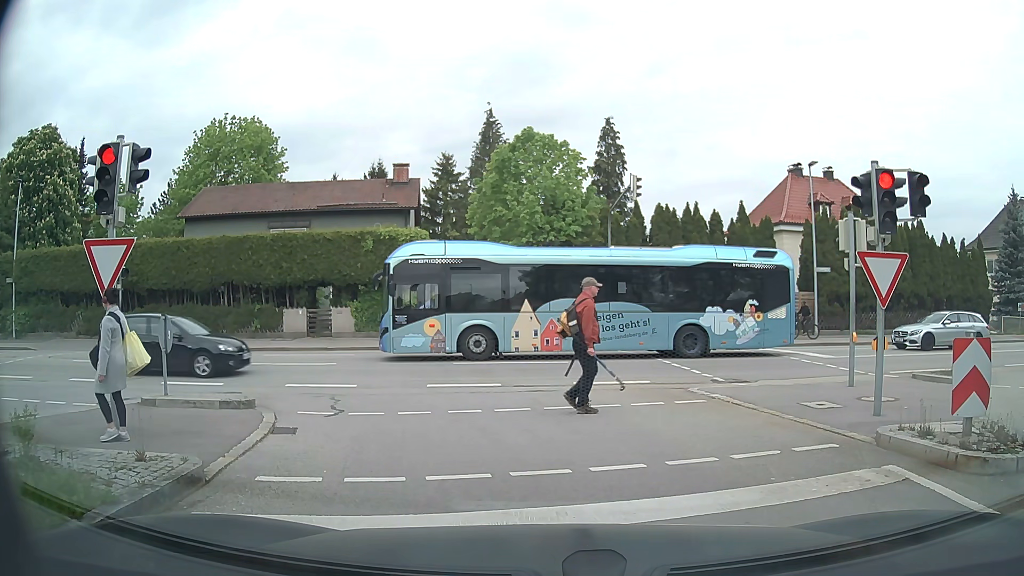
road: tertiary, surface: asphalt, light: Day
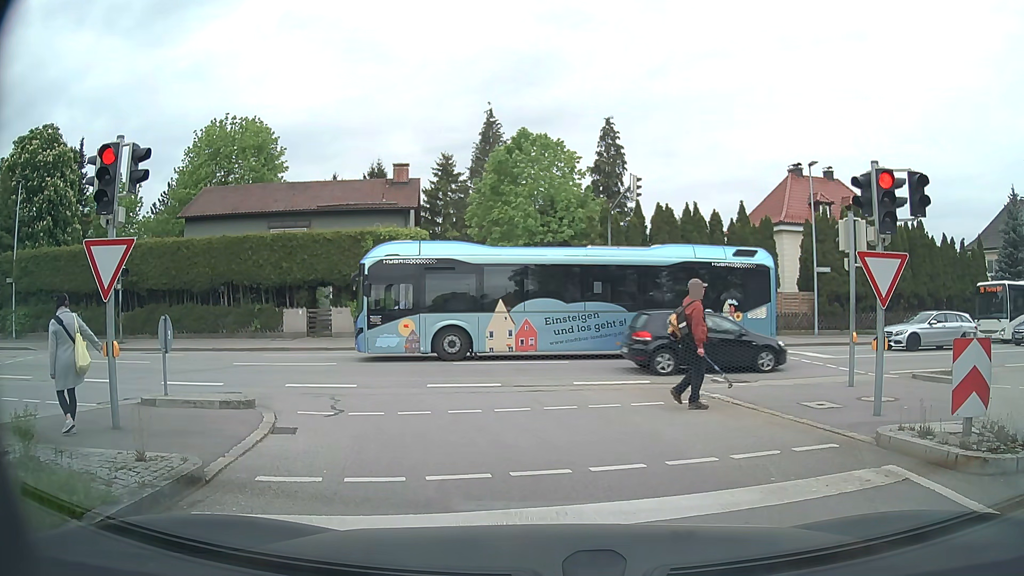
(0.0, 0.0) m; 0°
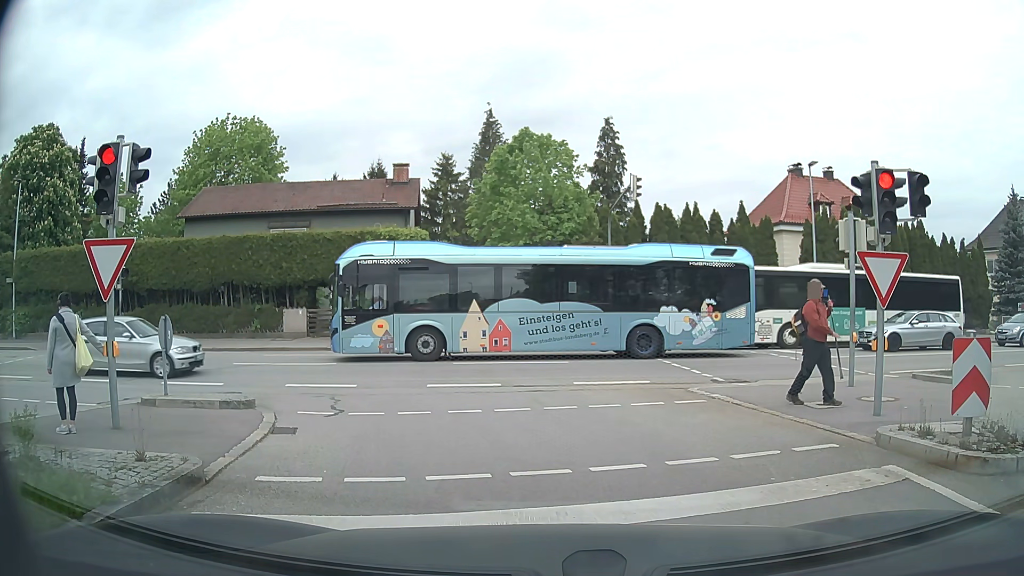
(0.0, 0.0) m; 0°
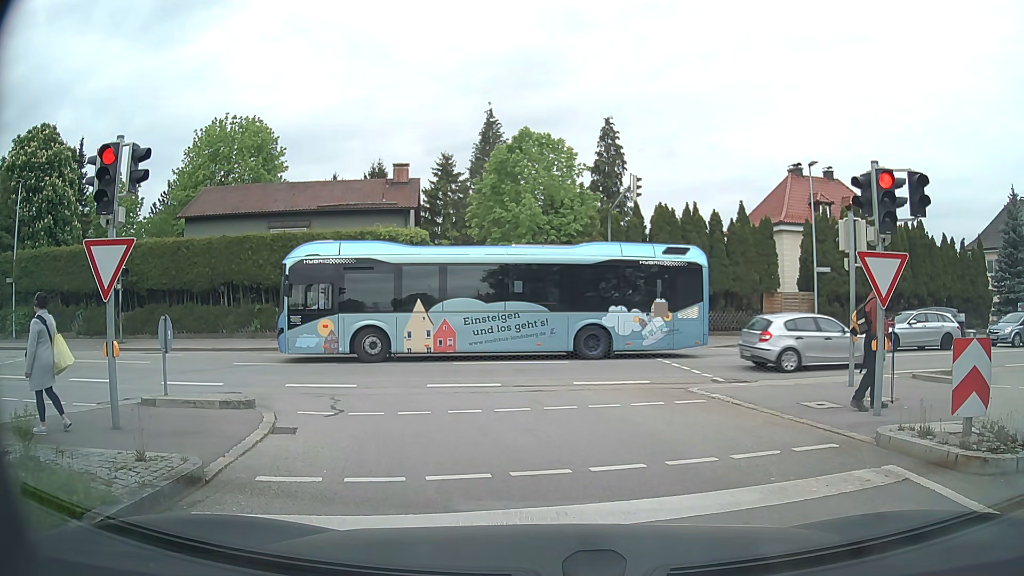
(0.0, 0.0) m; 0°
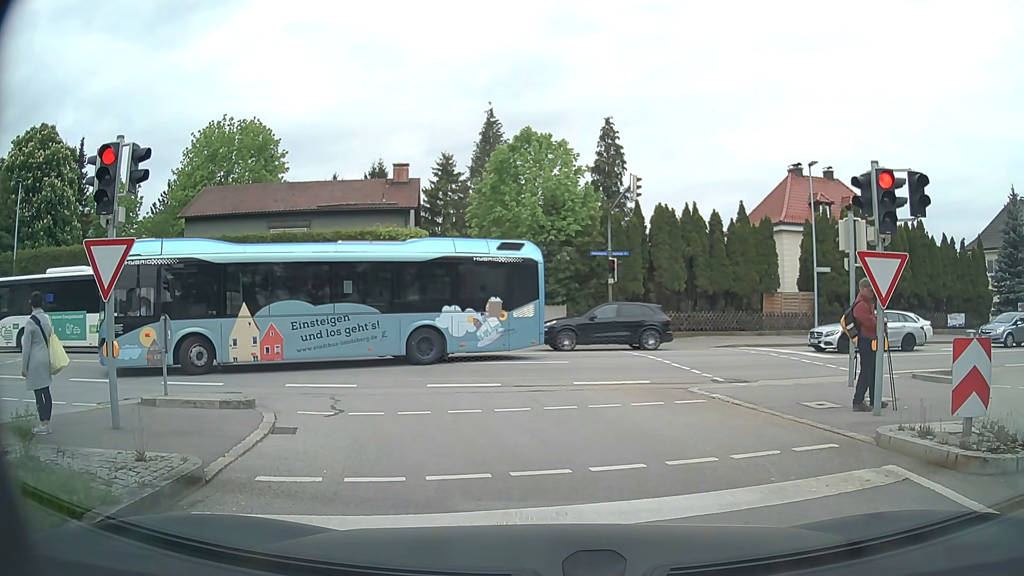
(0.0, 0.0) m; 0°
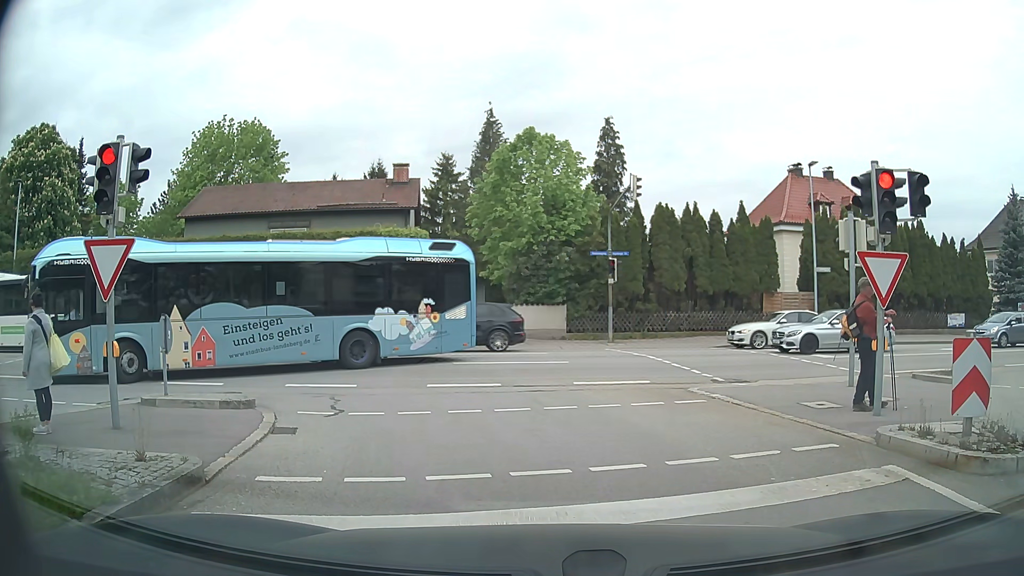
(0.0, 0.0) m; 0°
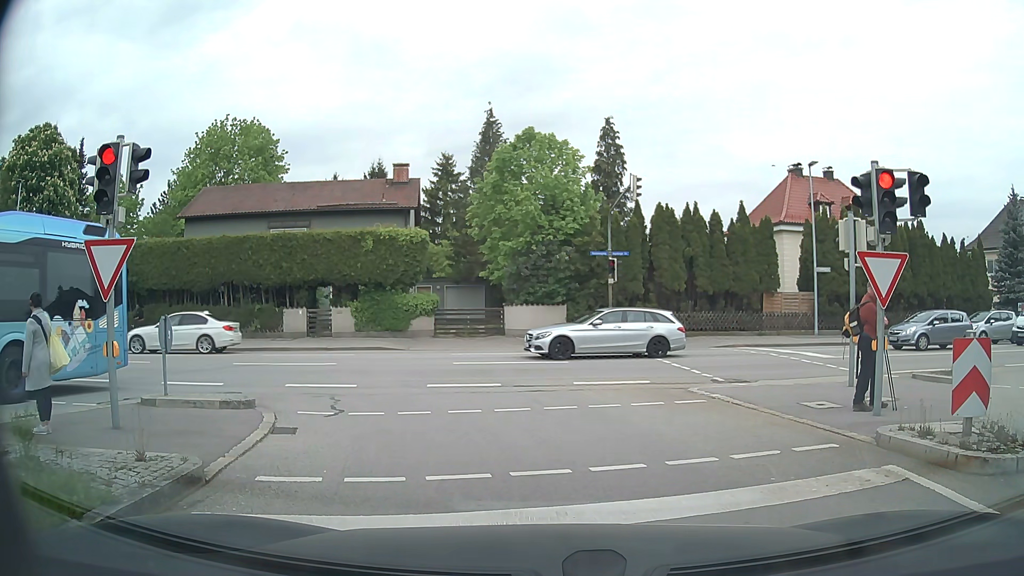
(0.0, 0.0) m; 0°
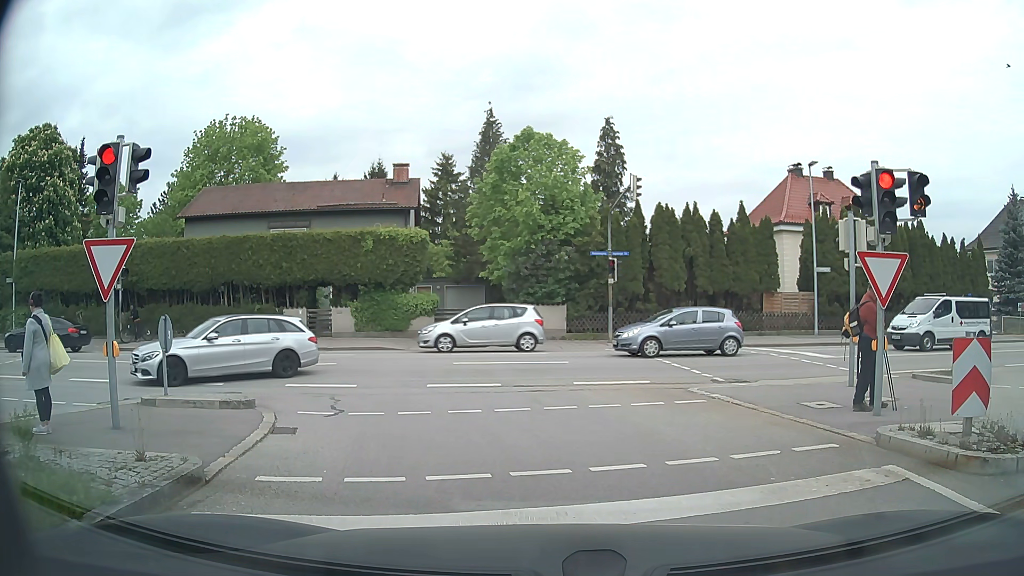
(0.0, 0.0) m; 0°
(0, +10) (-3, +19) (-12, +23) (-22, +23) (-32, +22) (-41, +21) (-51, +19) (-61, +18) (-71, +17) (-81, +15) m
